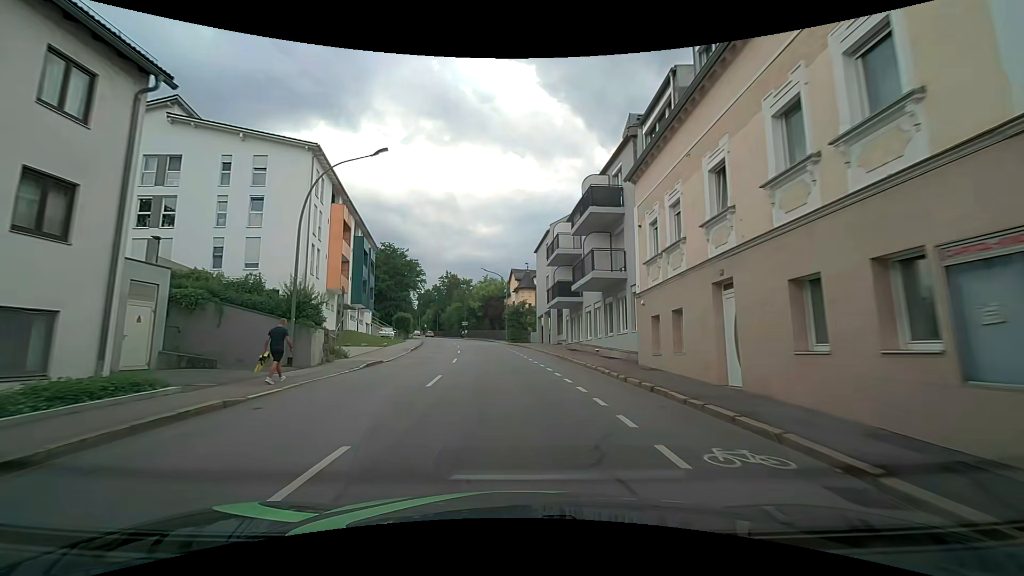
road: tertiary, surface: asphalt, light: Day
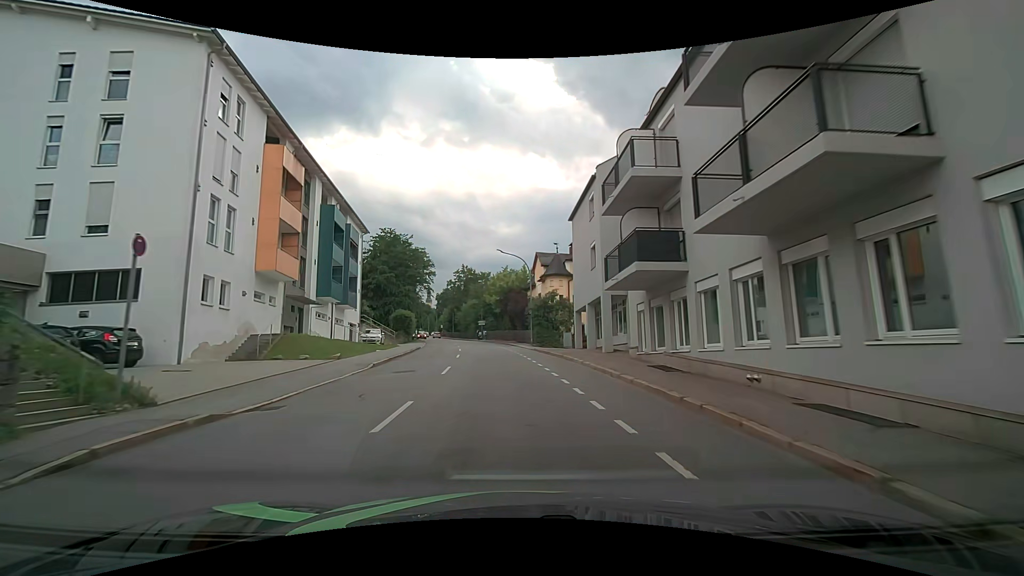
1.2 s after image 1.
(-0.3, +14.4) m; -3°
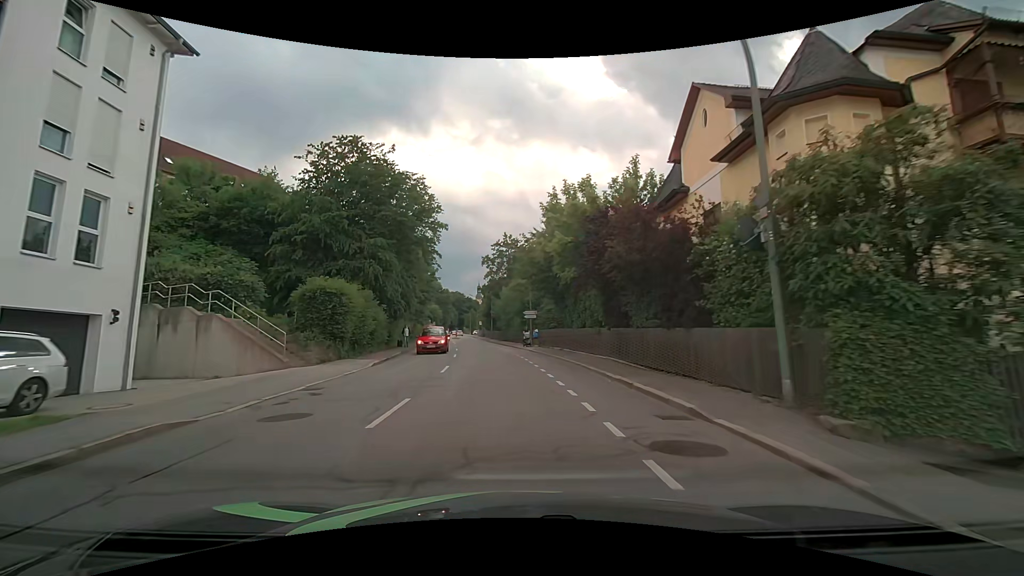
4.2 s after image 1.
(-1.9, +36.2) m; -6°
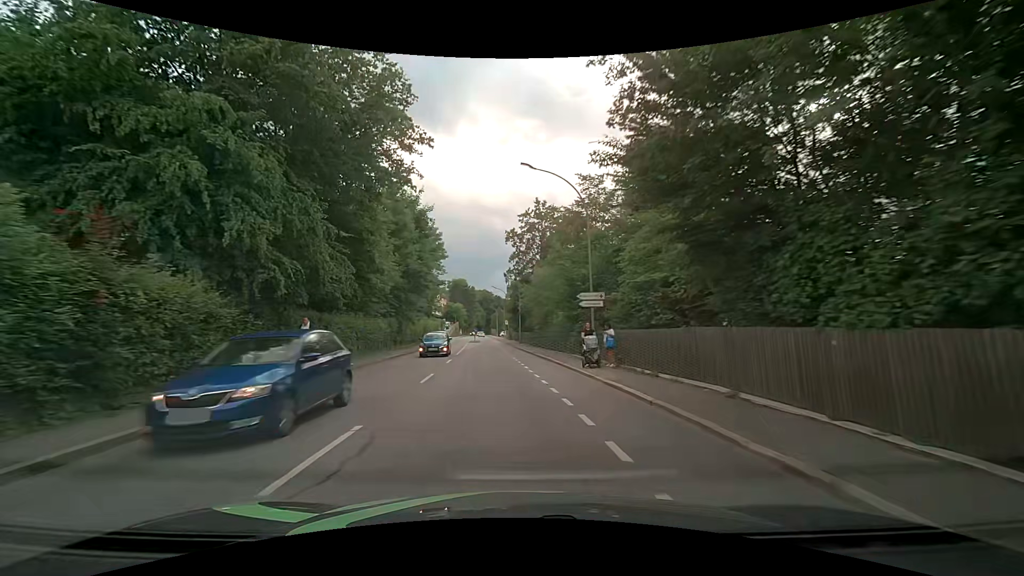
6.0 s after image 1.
(-0.7, +21.0) m; -4°
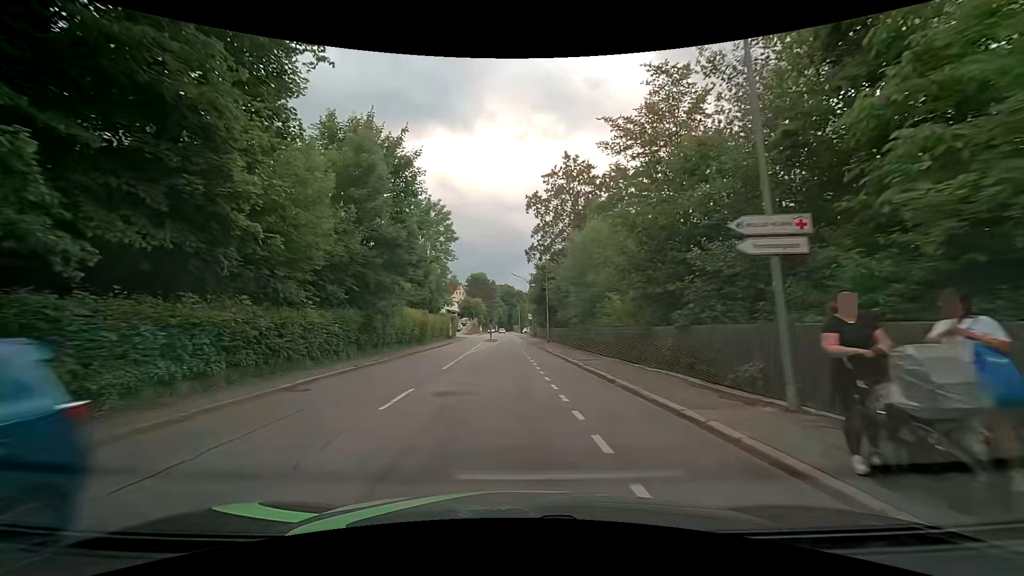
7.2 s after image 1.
(-0.2, +13.7) m; -3°
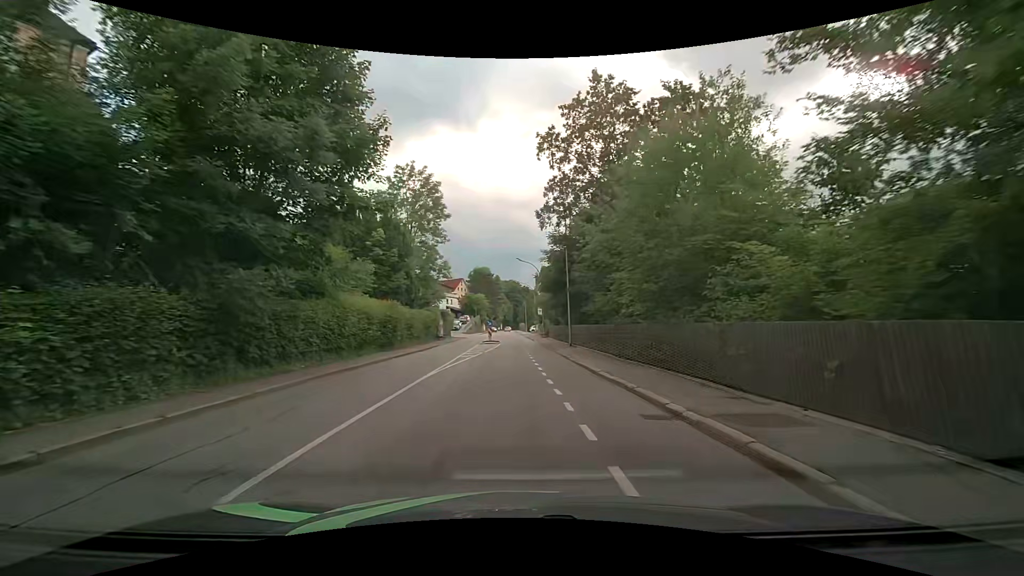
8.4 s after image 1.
(-0.1, +13.5) m; 0°
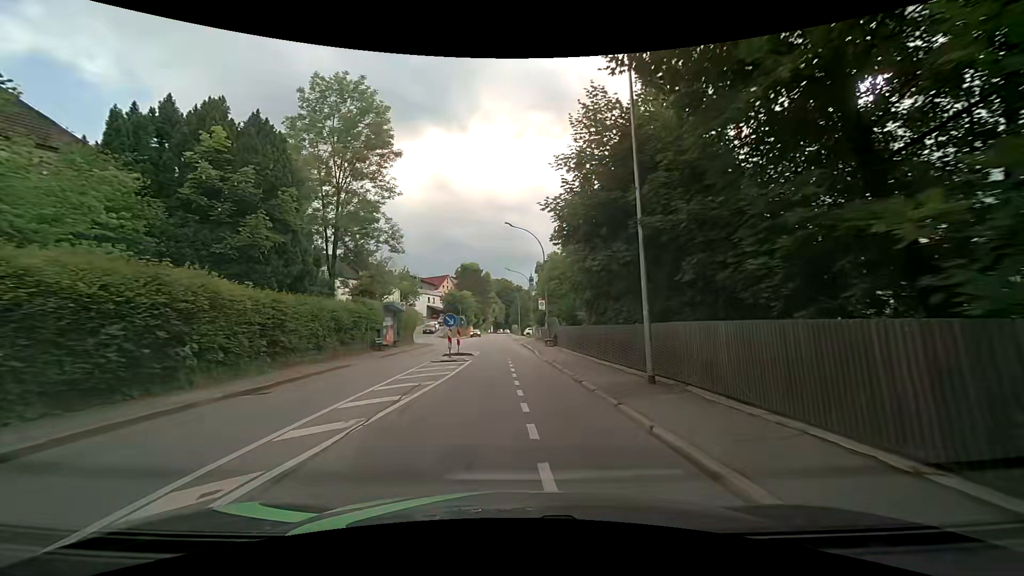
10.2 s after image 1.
(0.0, +19.9) m; 0°
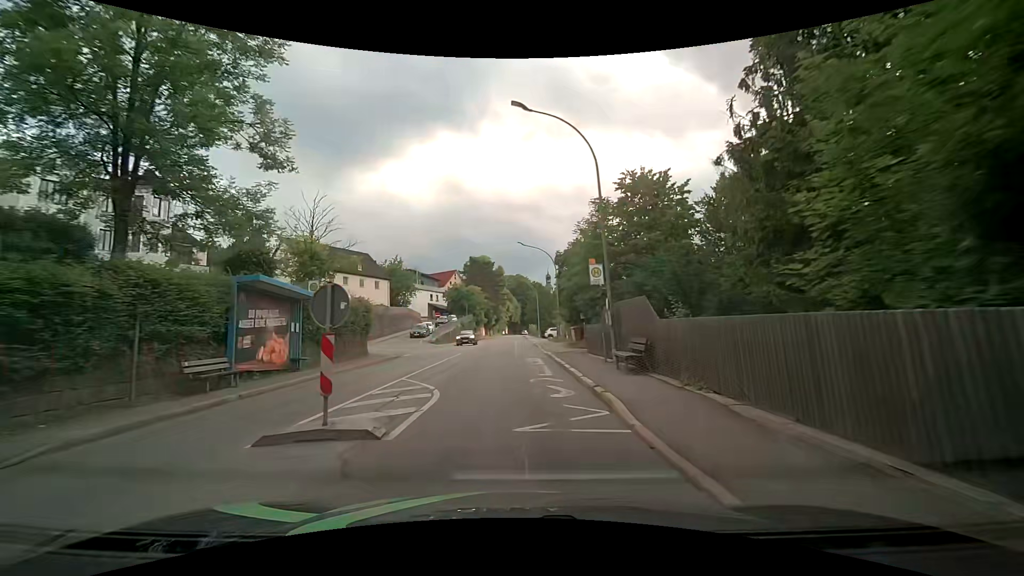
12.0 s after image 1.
(-0.2, +19.5) m; -1°
(0, +10) (0, +20) (-1, +30) (-1, +40) (-2, +50) (-2, +60) (-2, +70) (-2, +80) (-2, +90) (-2, +100) m
